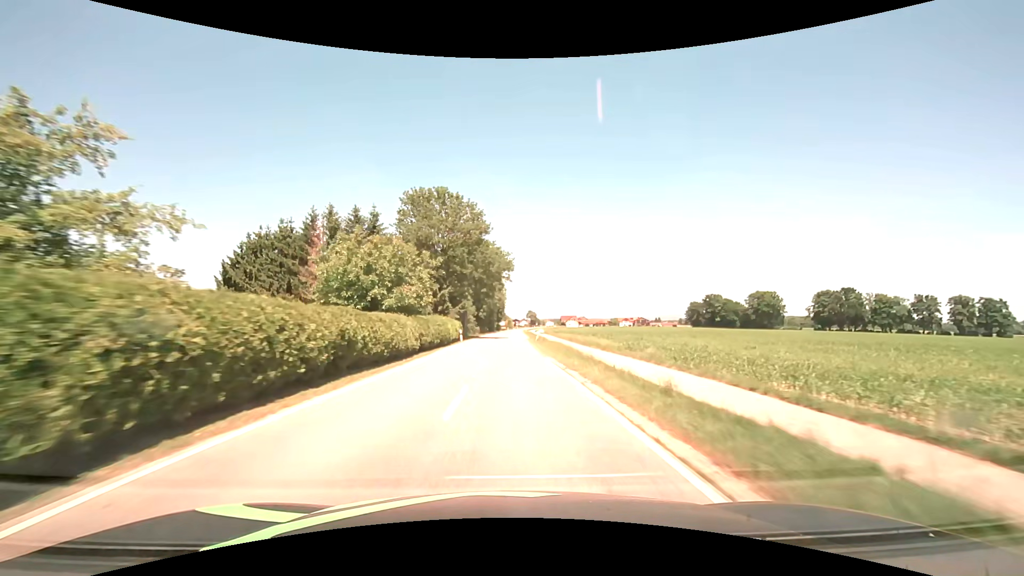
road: secondary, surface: asphalt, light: Day
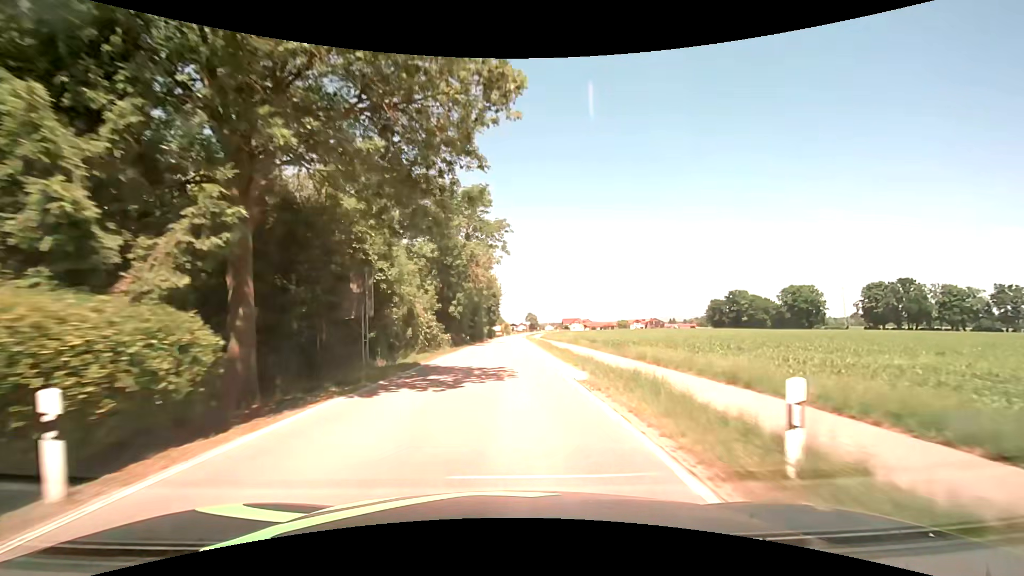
(0.0, +40.2) m; 0°
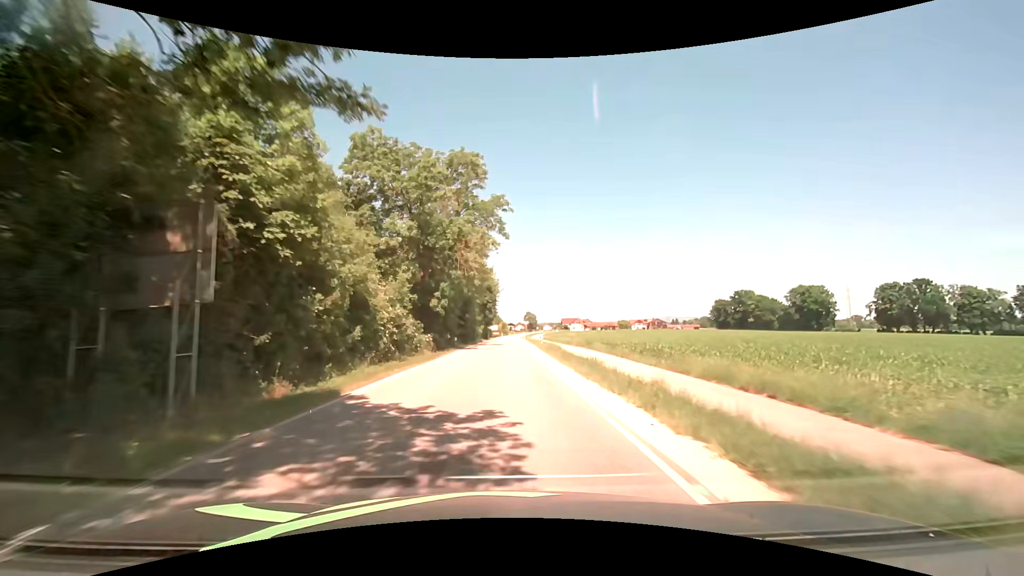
(0.0, +9.8) m; 0°
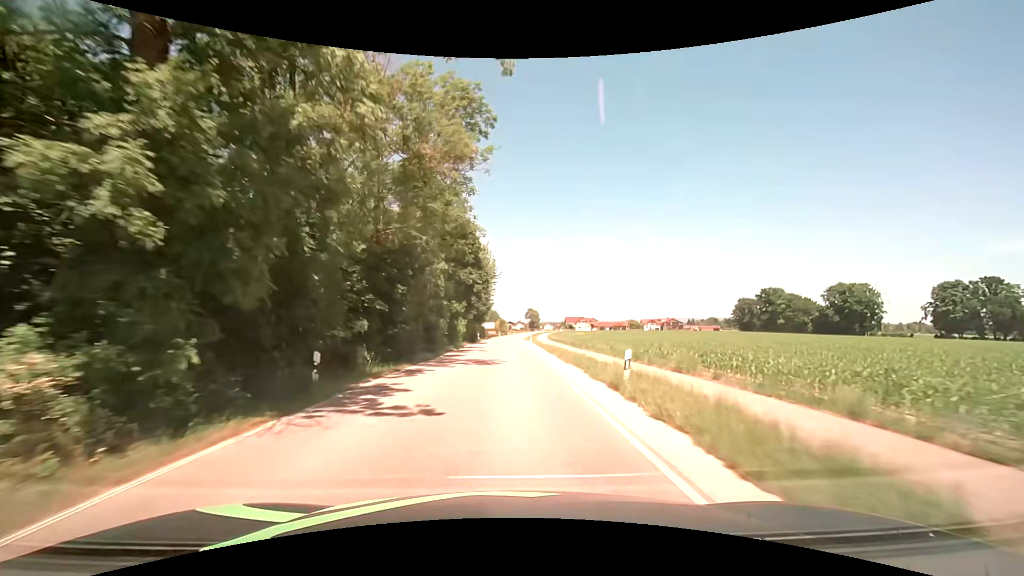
(0.0, +29.5) m; 0°
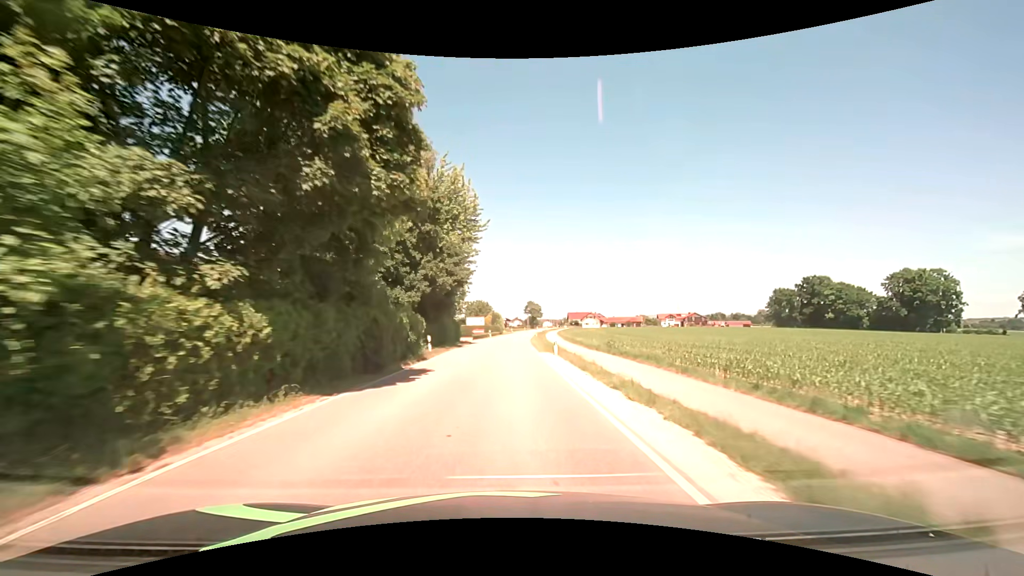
(+0.2, +38.6) m; +1°
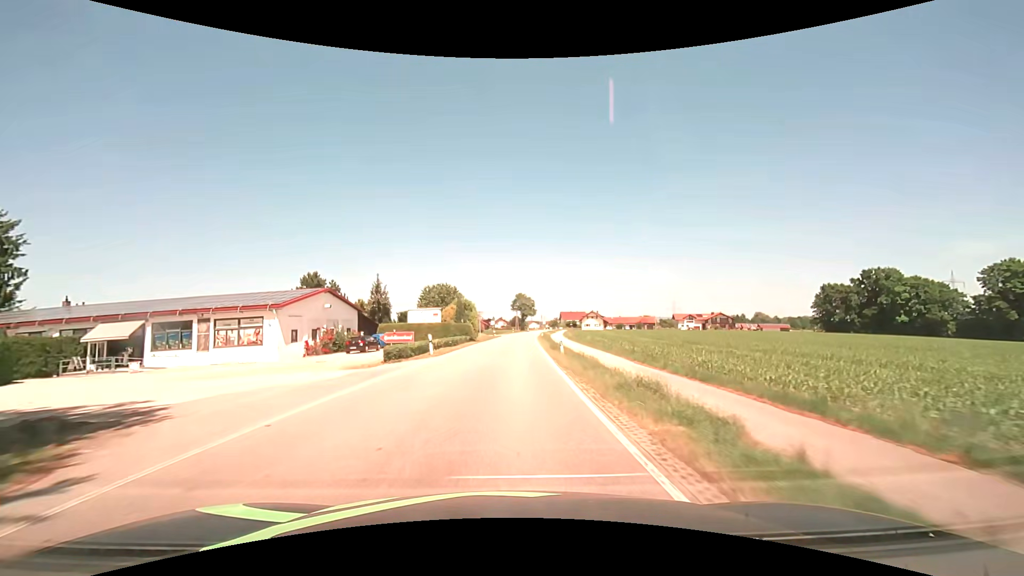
(+0.3, +46.3) m; +1°
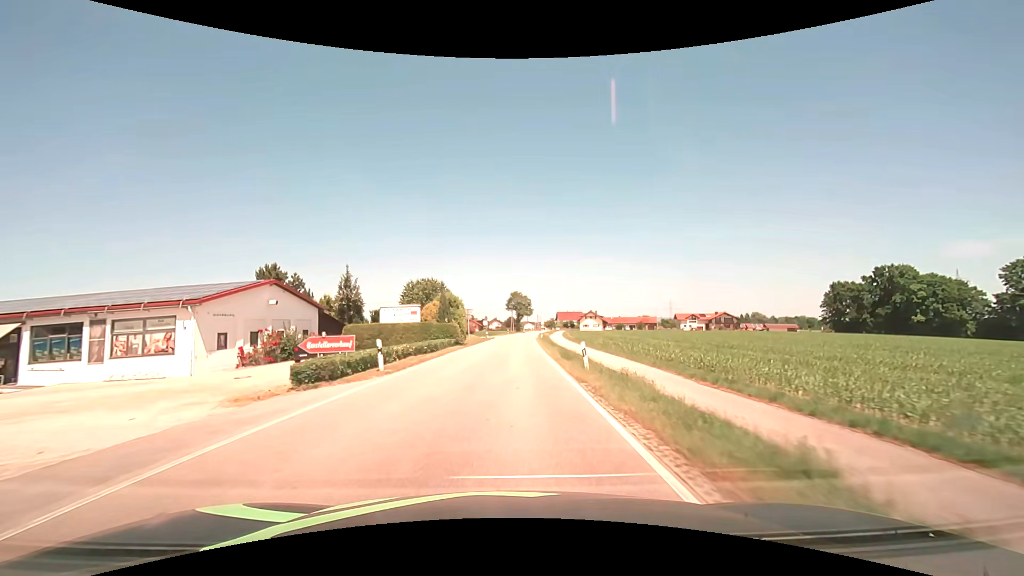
(+0.1, +9.1) m; +1°
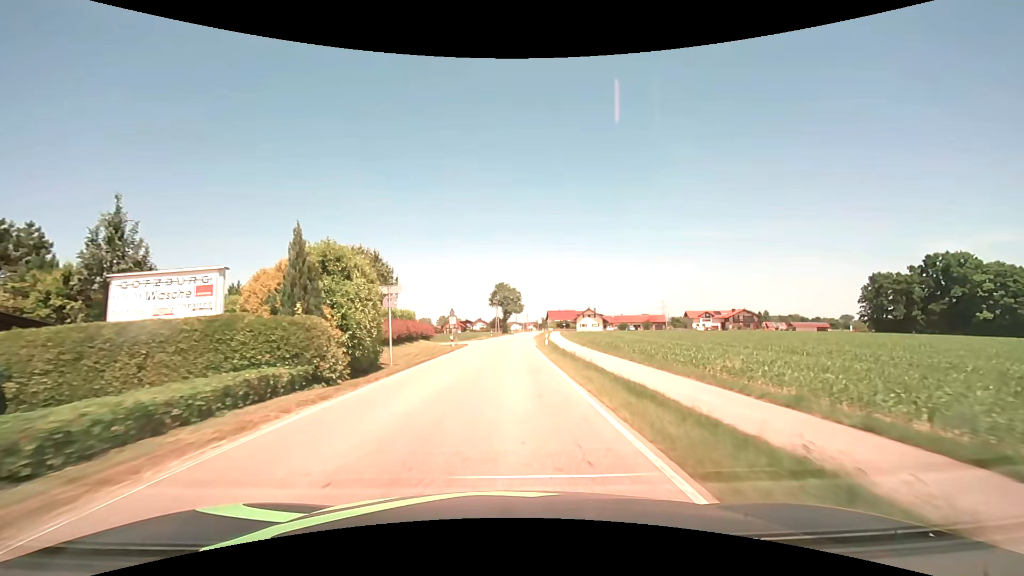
(+0.3, +27.2) m; +1°
(0, +10) (0, +20) (0, +30) (0, +40) (+1, +50) (+1, +60) (+2, +70) (+3, +80) (+3, +90) (+4, +100) m
